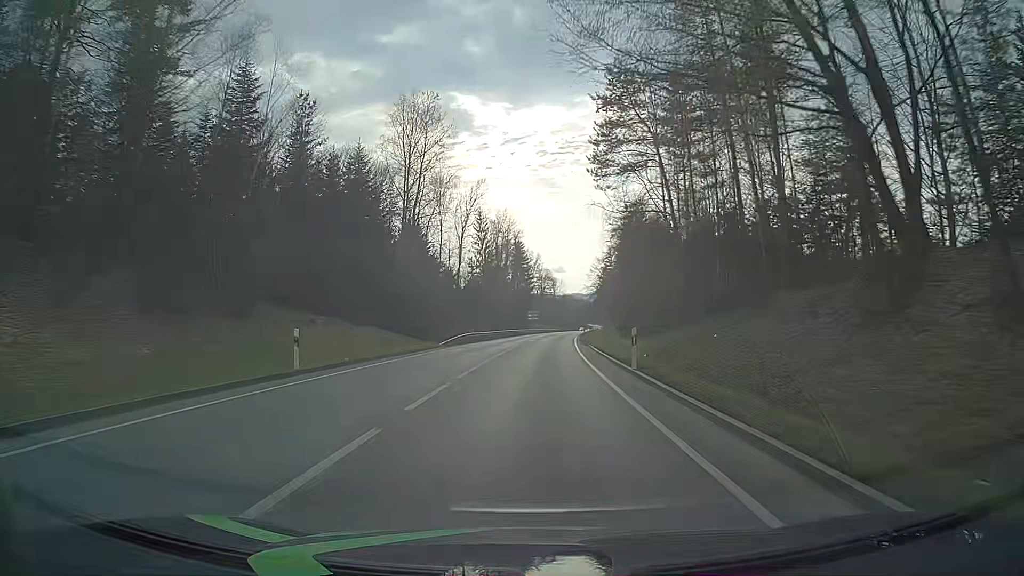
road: primary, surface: asphalt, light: Day
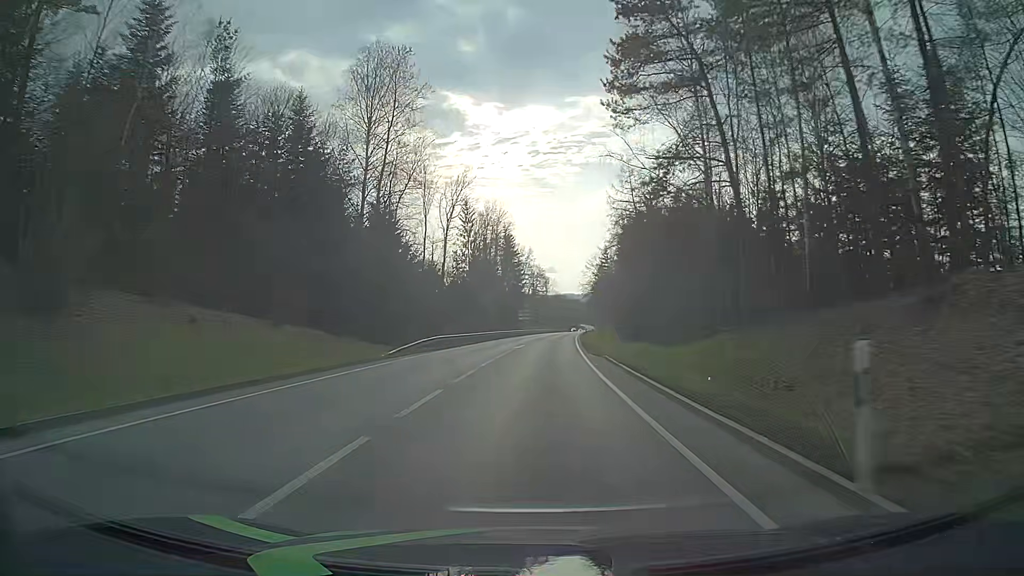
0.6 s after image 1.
(+0.1, +12.6) m; +1°
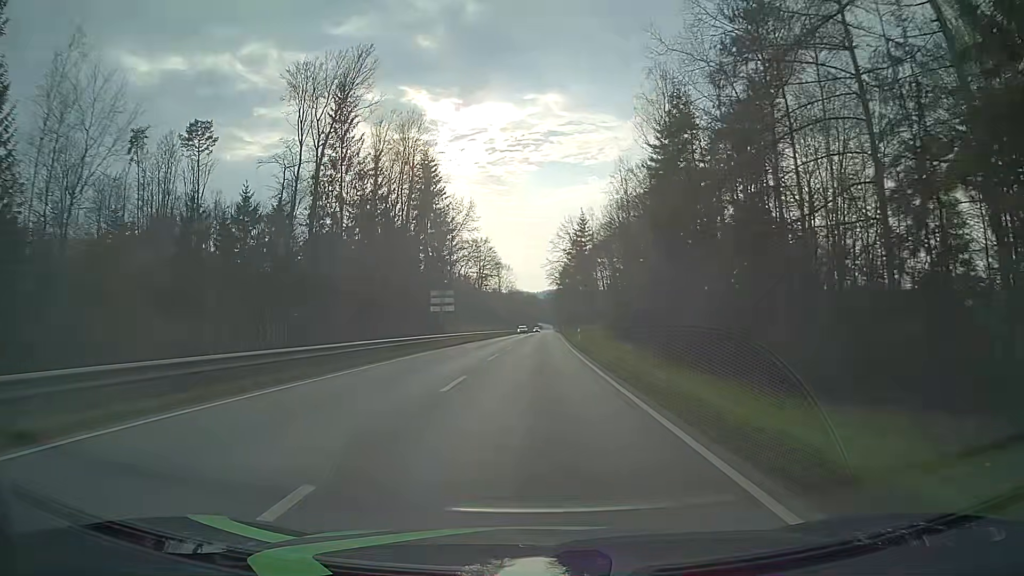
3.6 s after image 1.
(+2.3, +62.8) m; +4°
(0, +10) (0, +20) (0, +30) (+1, +40) (+1, +50) (+1, +60) (+1, +70) (+1, +80) (+2, +90) (+2, +100) m
